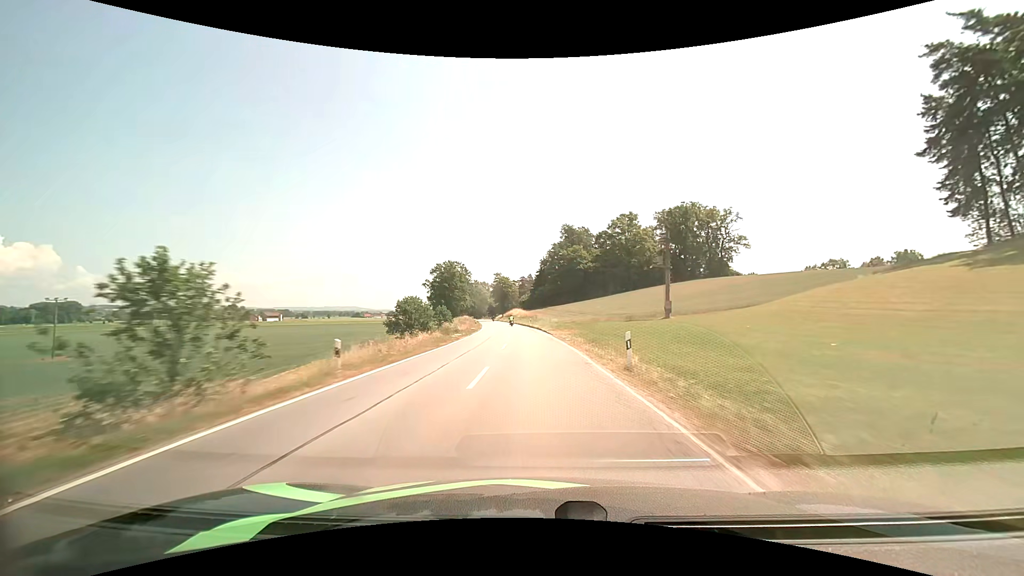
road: secondary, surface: asphalt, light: Day
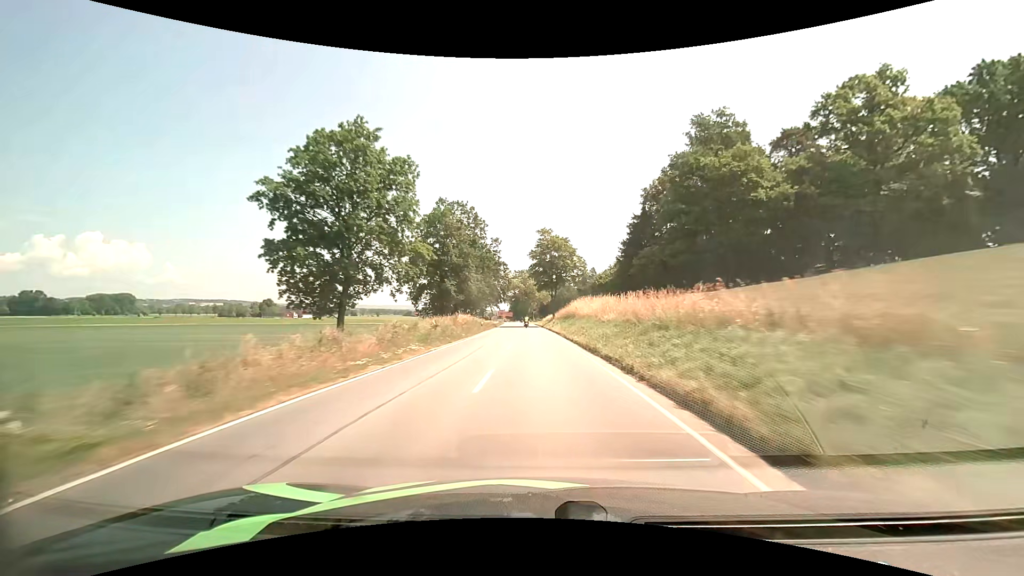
(-5.1, +80.2) m; -7°
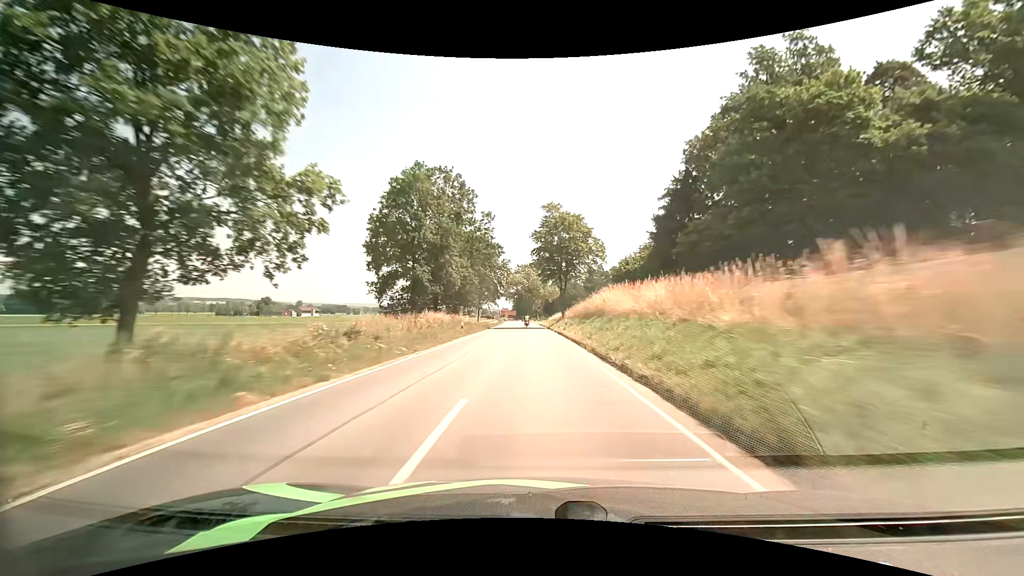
(-0.1, +16.3) m; 0°
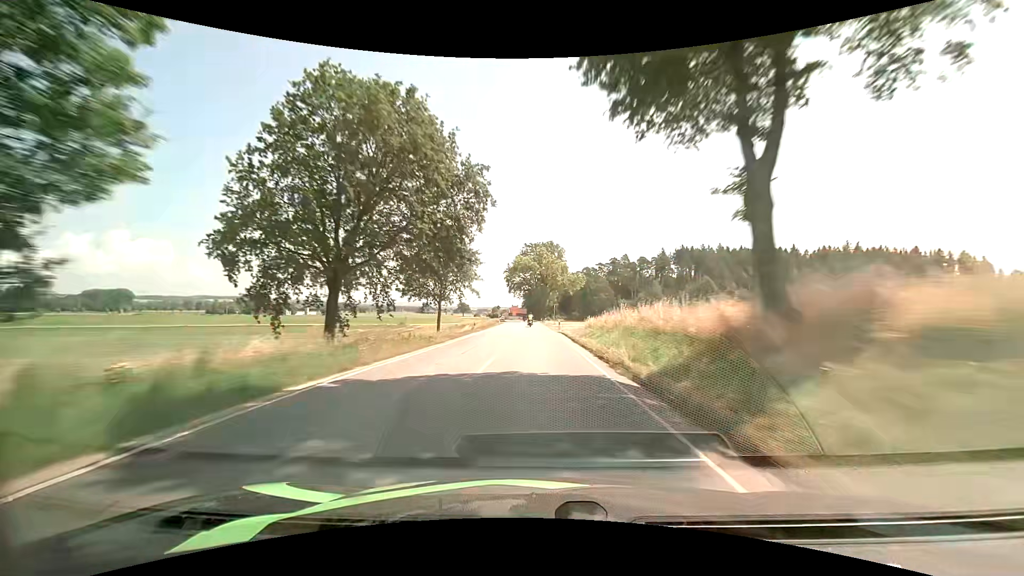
(-0.7, +49.3) m; -2°
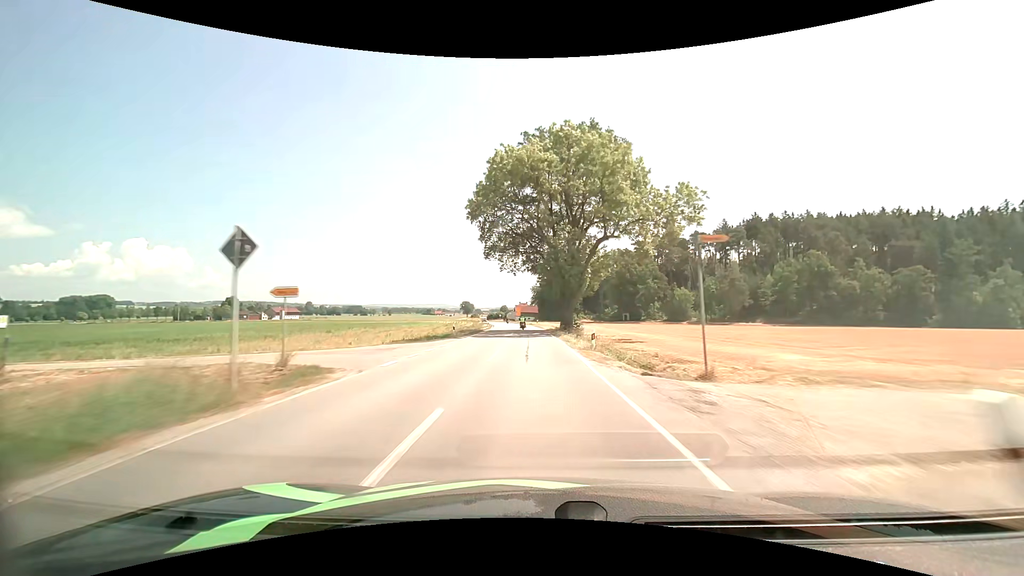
(-0.8, +77.1) m; -1°
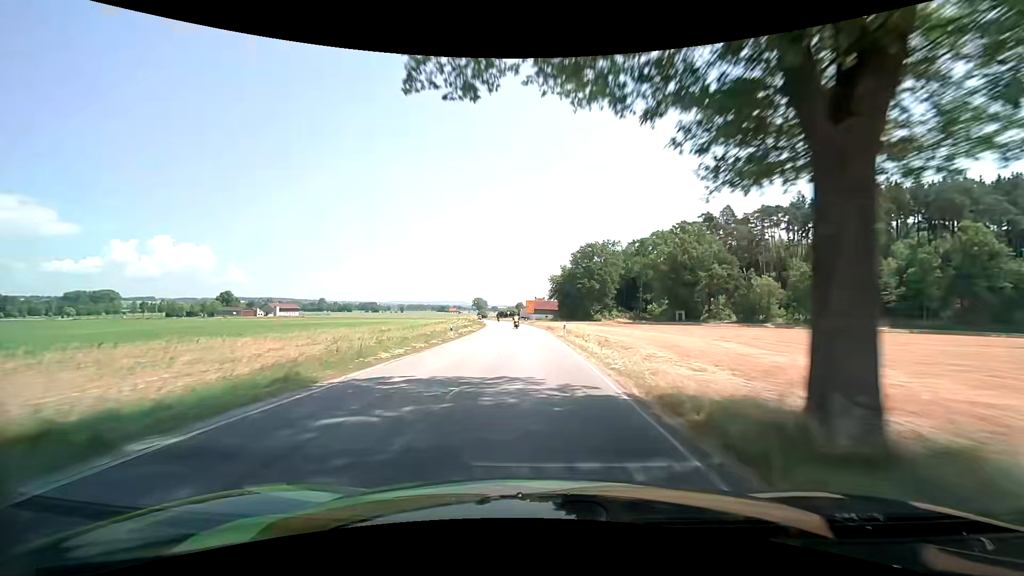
(-0.7, +43.8) m; -2°
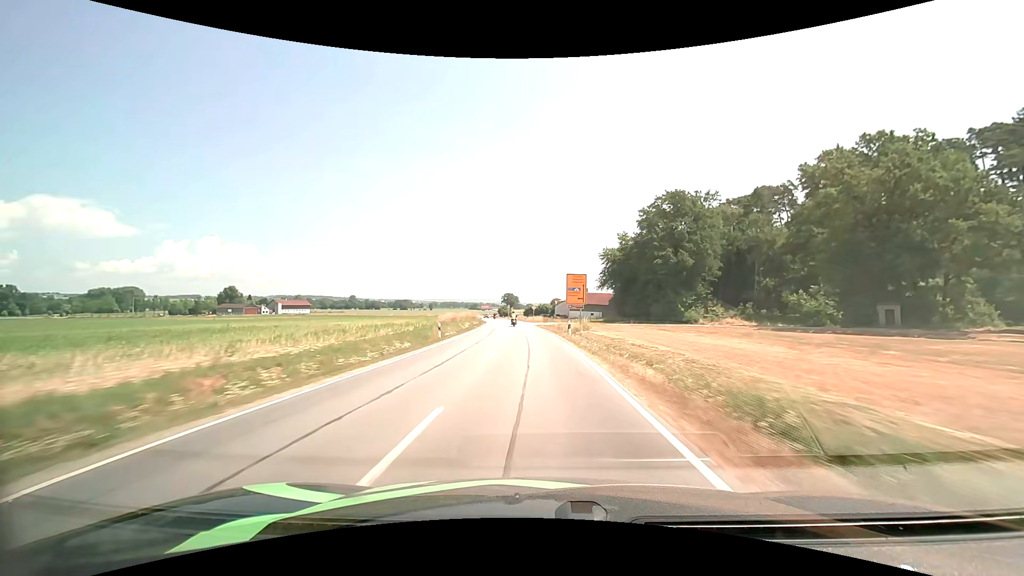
(-1.8, +58.8) m; -4°
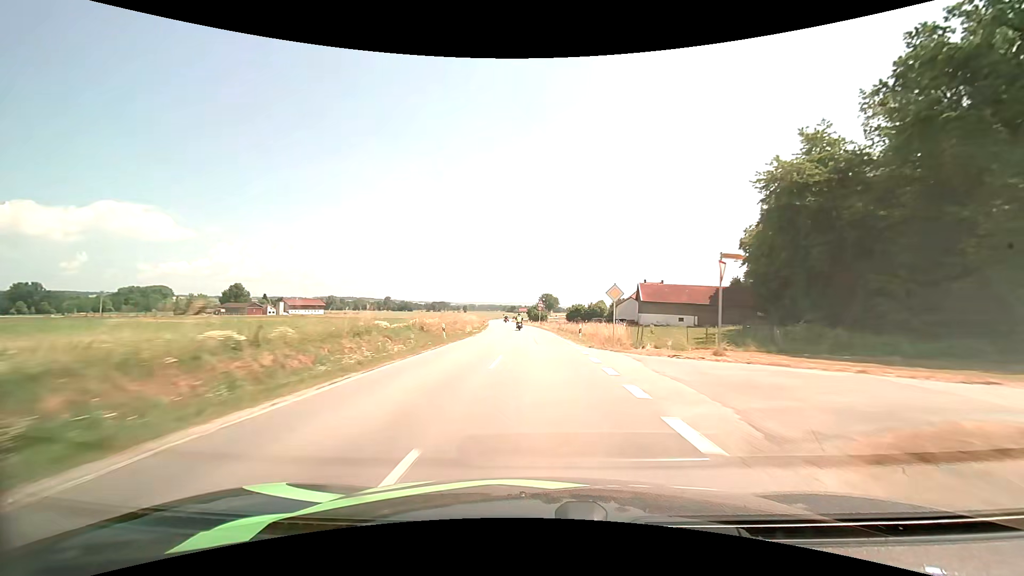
(-2.6, +58.3) m; -5°
(0, +10) (0, +20) (-1, +30) (-1, +40) (-1, +50) (-2, +60) (-3, +70) (-4, +80) (-5, +90) (-6, +100) m
